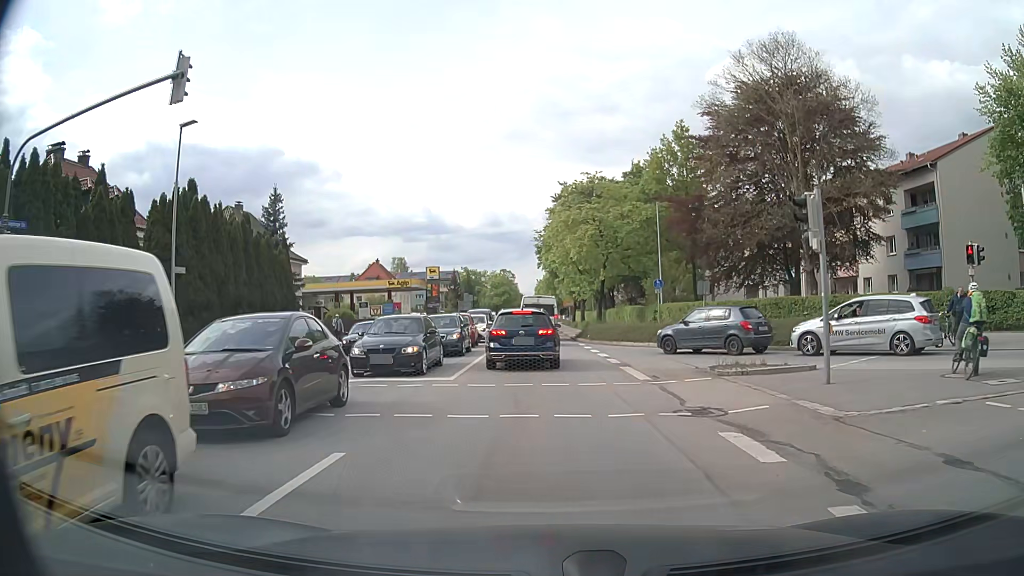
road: secondary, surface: asphalt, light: Day
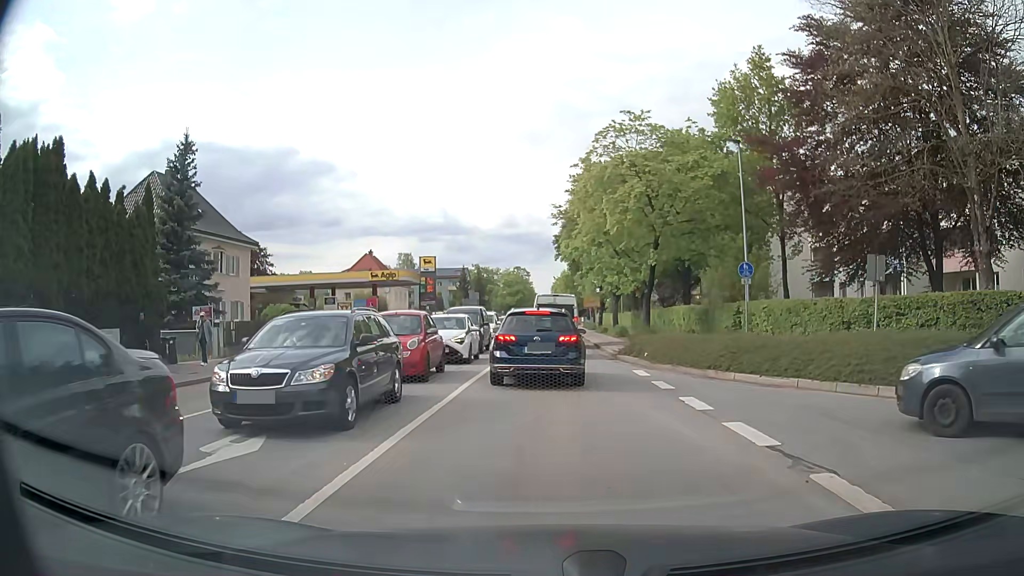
(-0.4, +14.8) m; -2°
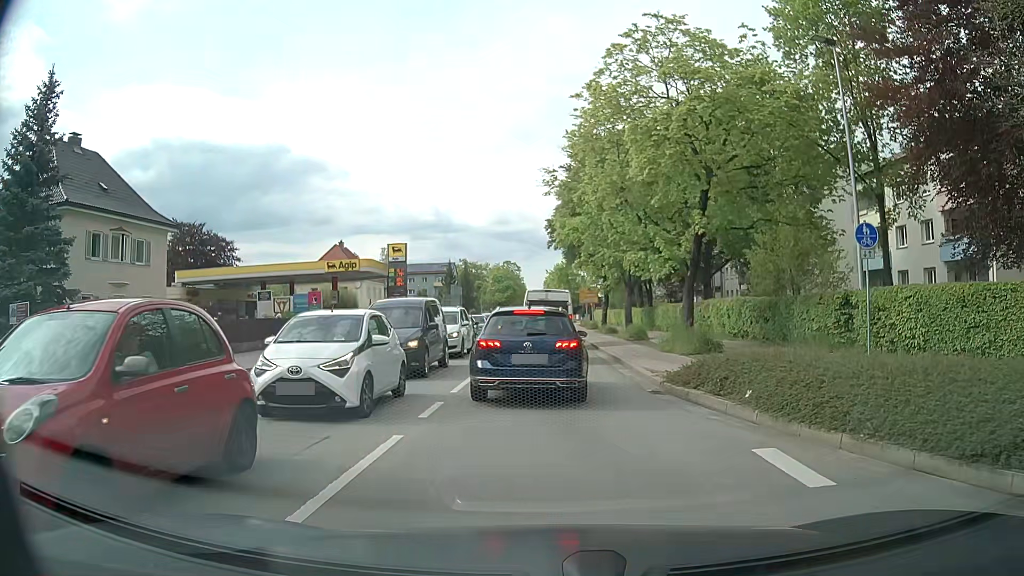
(+0.1, +10.6) m; +1°
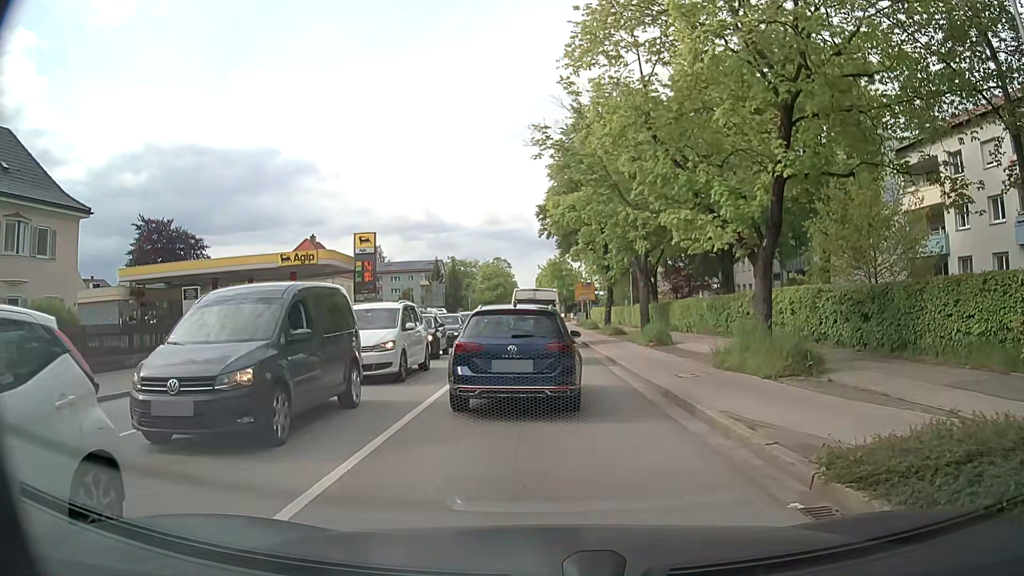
(+0.1, +8.0) m; +1°
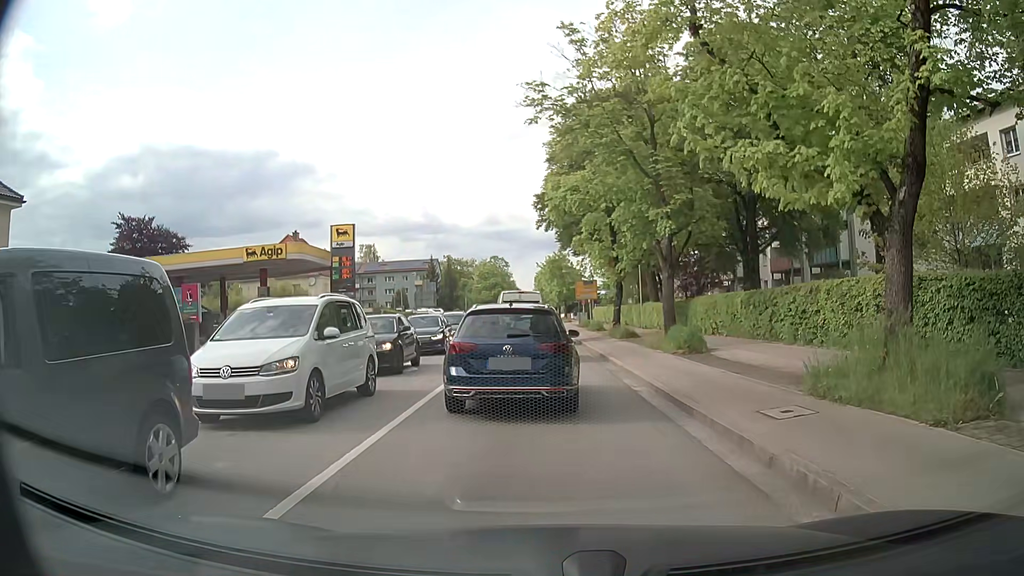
(0.0, +5.4) m; 0°
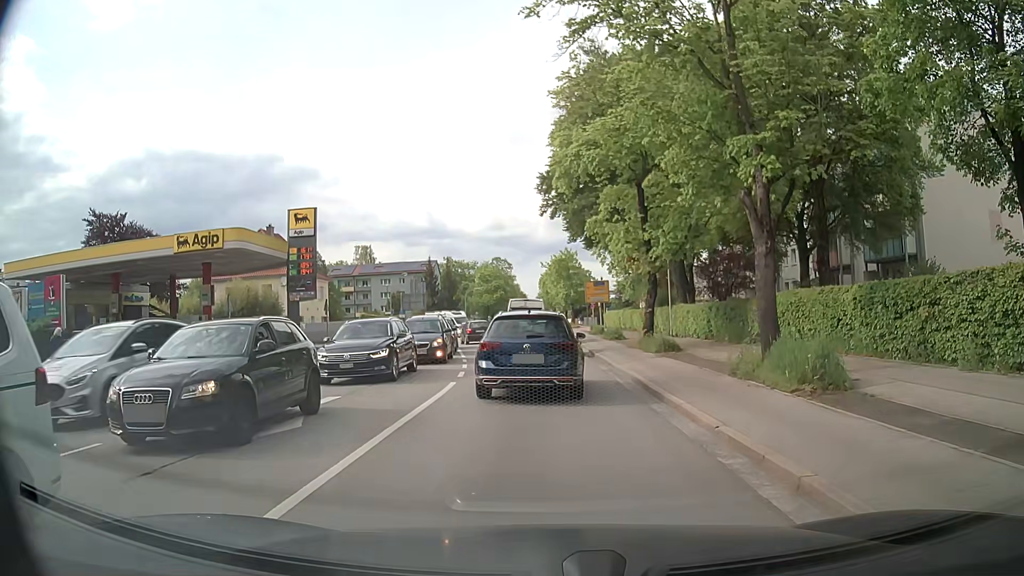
(-0.1, +8.9) m; 0°
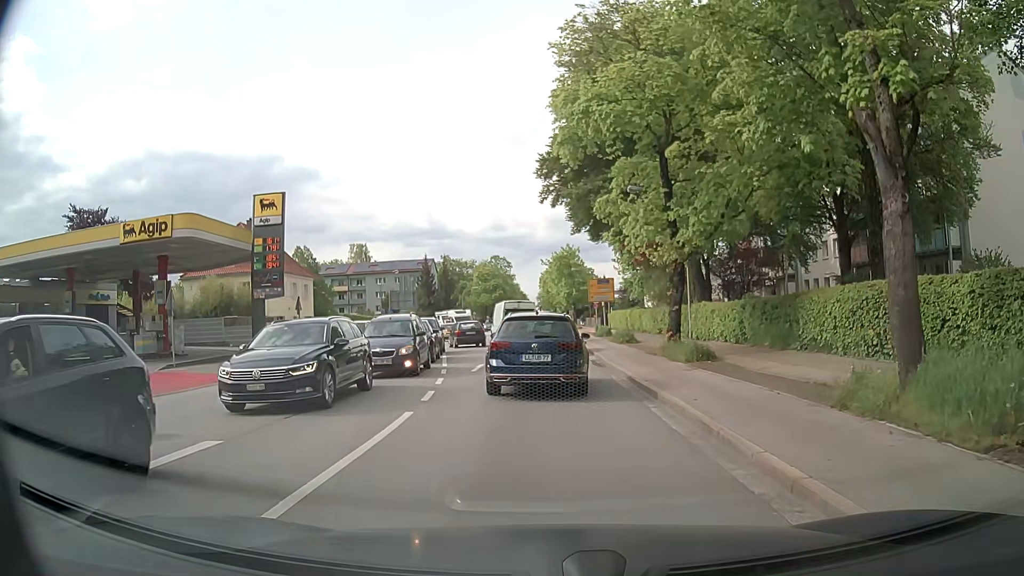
(-0.1, +4.9) m; -2°
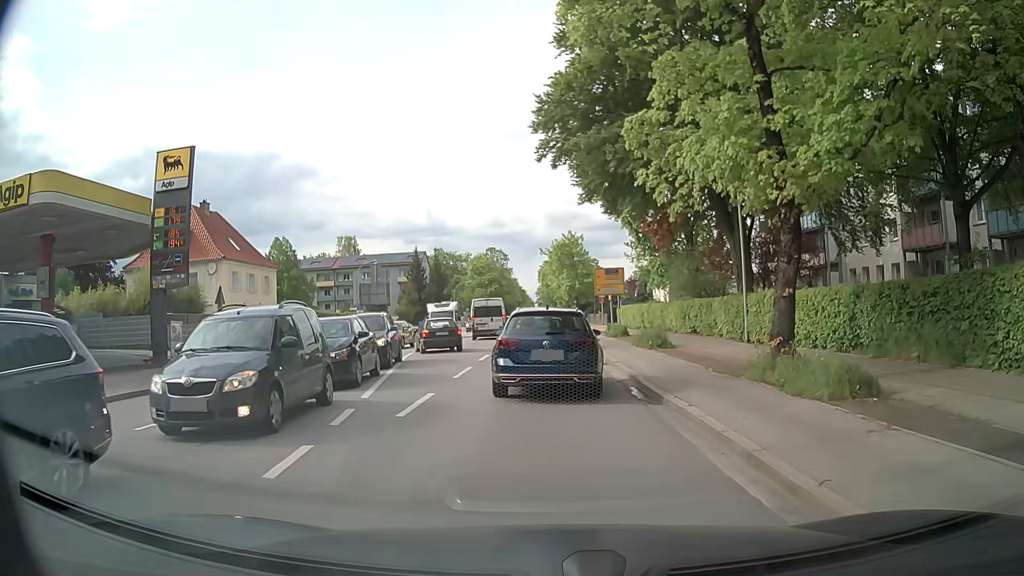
(+0.1, +9.2) m; +1°
